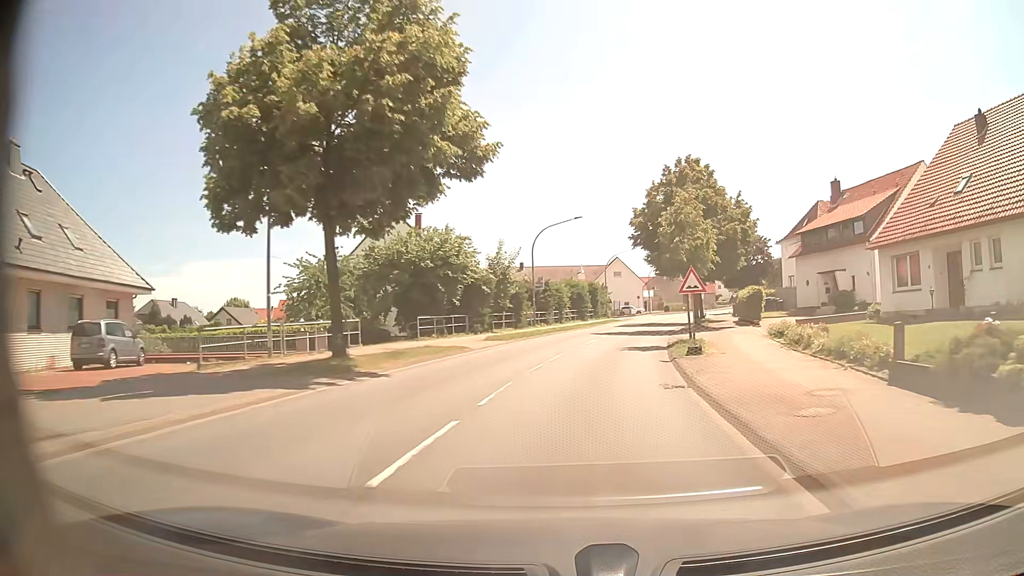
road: primary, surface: asphalt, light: Day
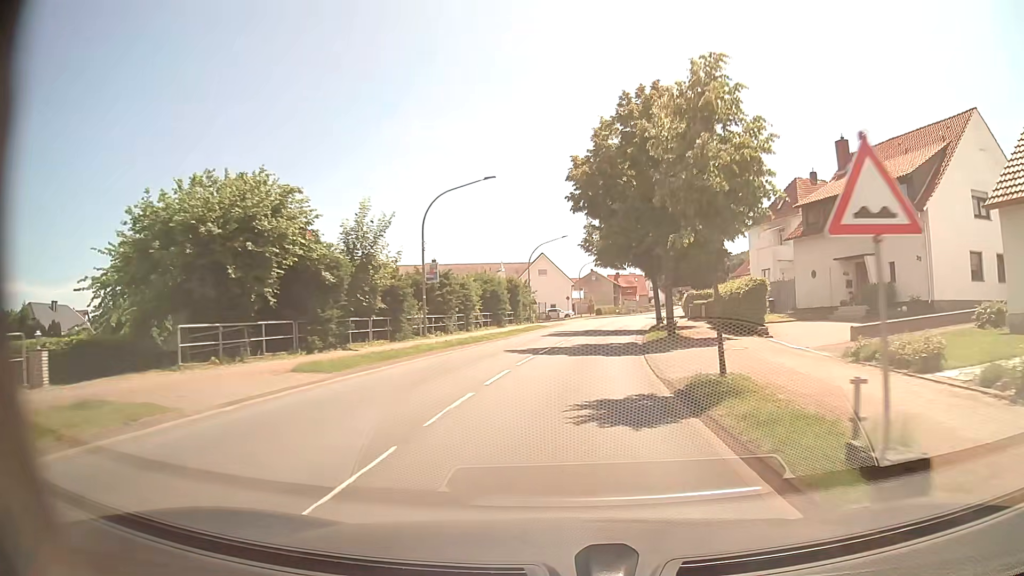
(+1.0, +15.0) m; +7°
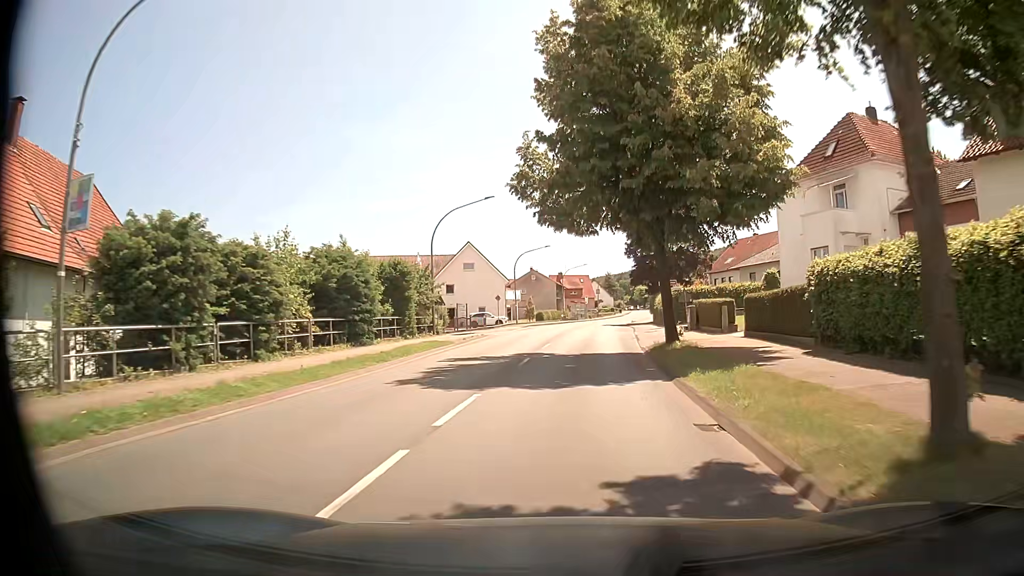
(+1.1, +22.6) m; +5°
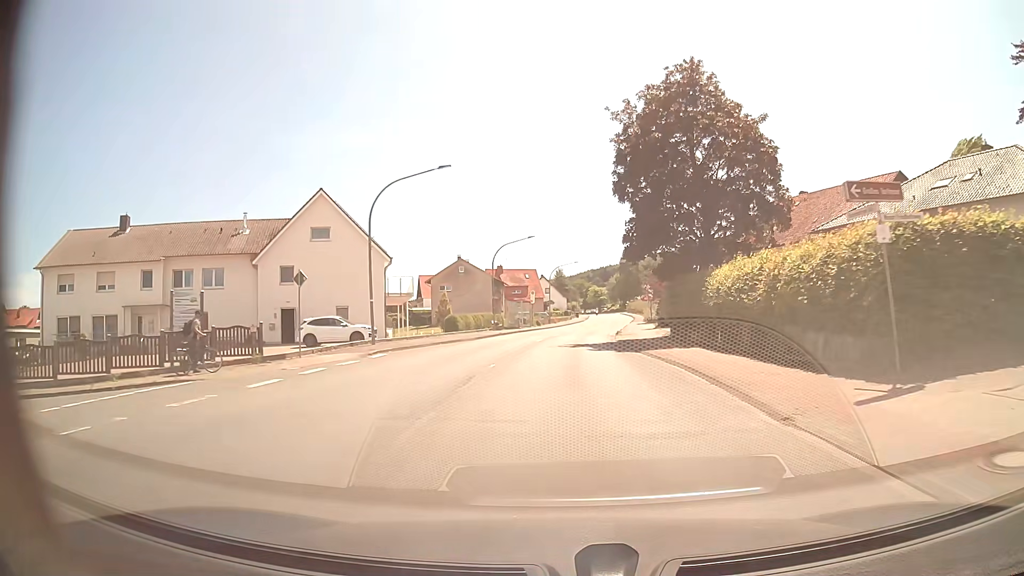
(+2.0, +37.6) m; +5°
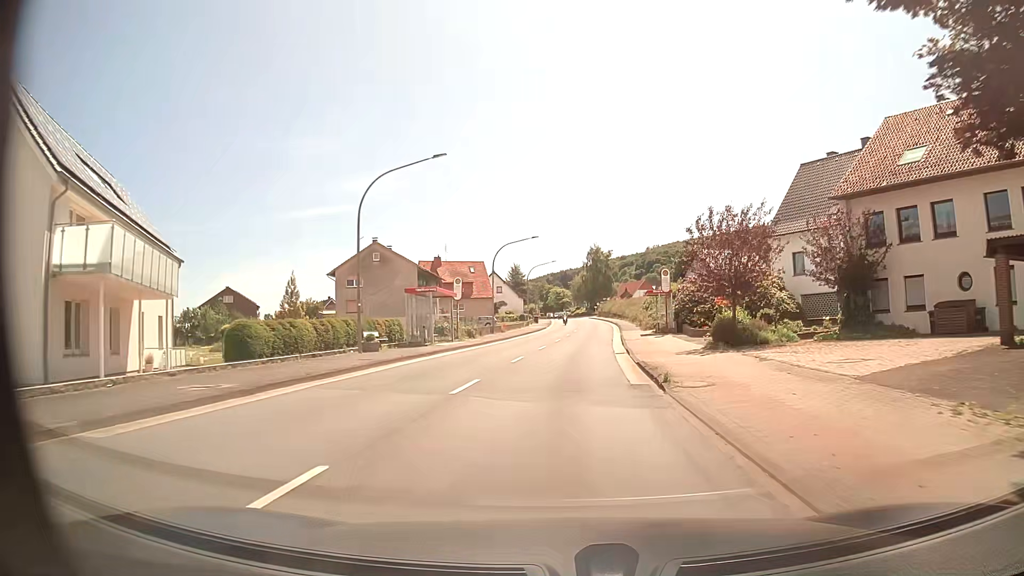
(+0.7, +30.4) m; +3°
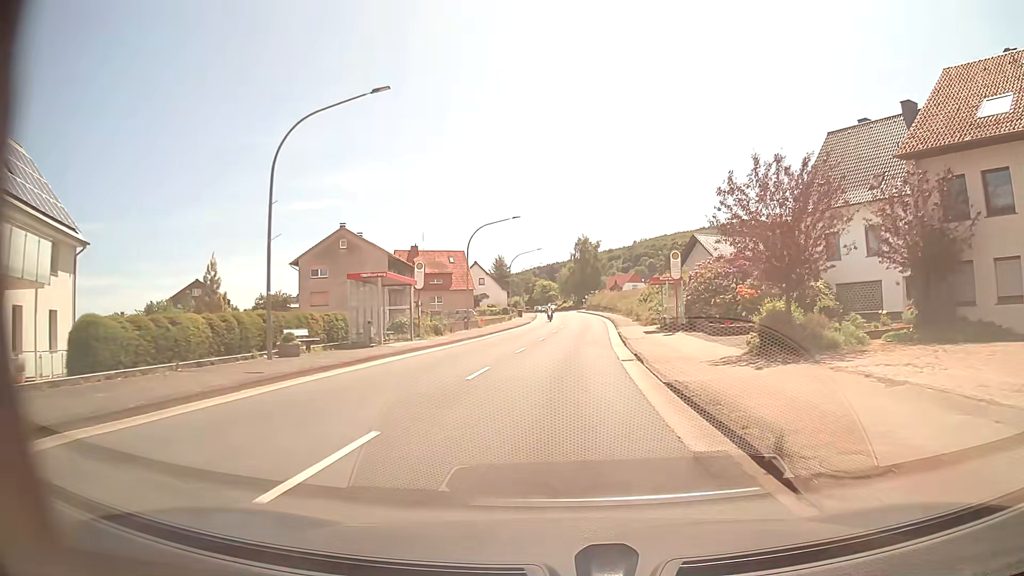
(+0.1, +7.6) m; +1°
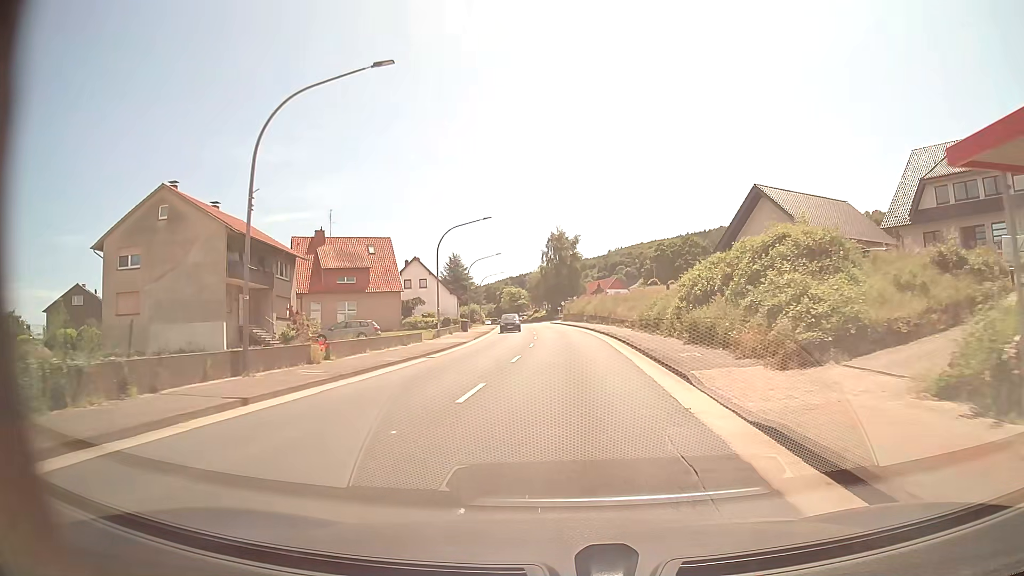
(+0.8, +30.4) m; +2°
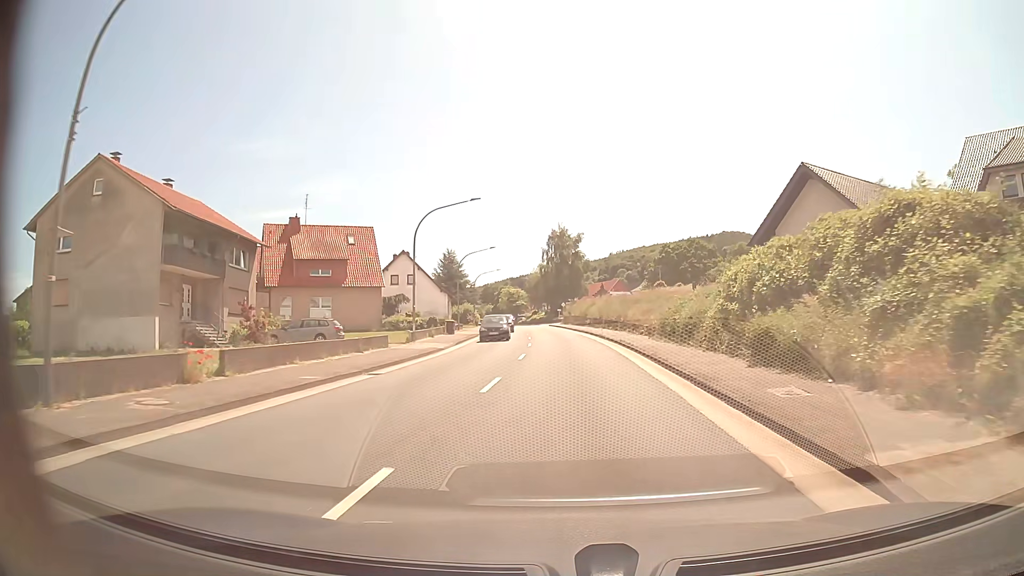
(0.0, +7.6) m; 0°
(0, +10) (0, +20) (0, +30) (0, +40) (0, +50) (-1, +60) (-2, +70) (-2, +80) (-3, +90) (-4, +100) m
